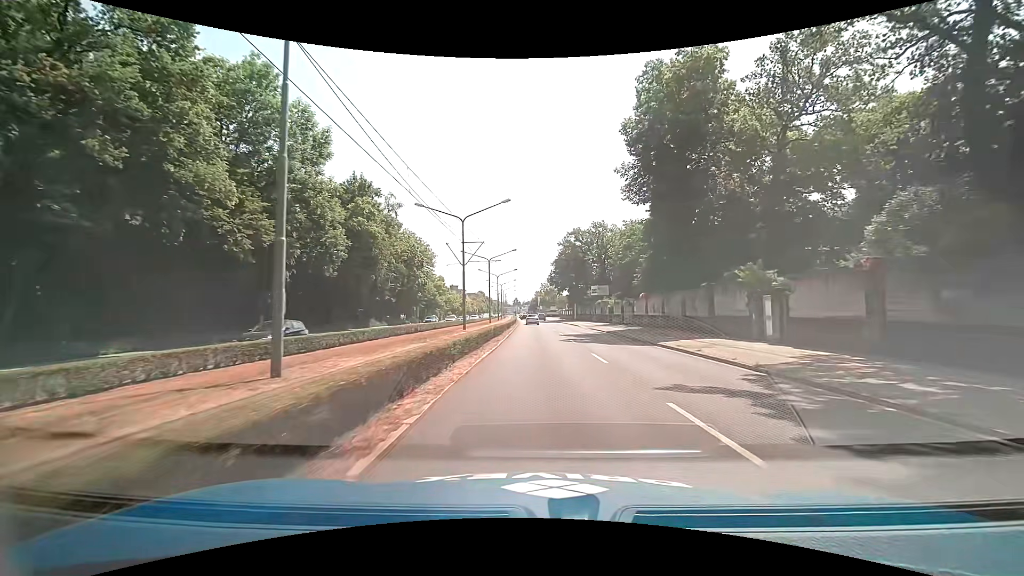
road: primary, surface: asphalt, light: Day
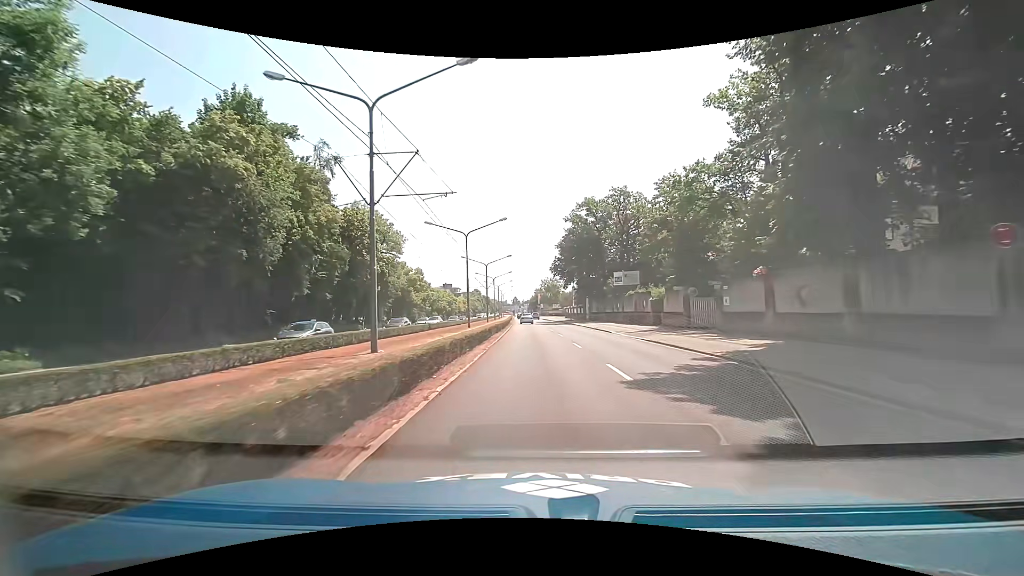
(+0.2, +23.6) m; 0°
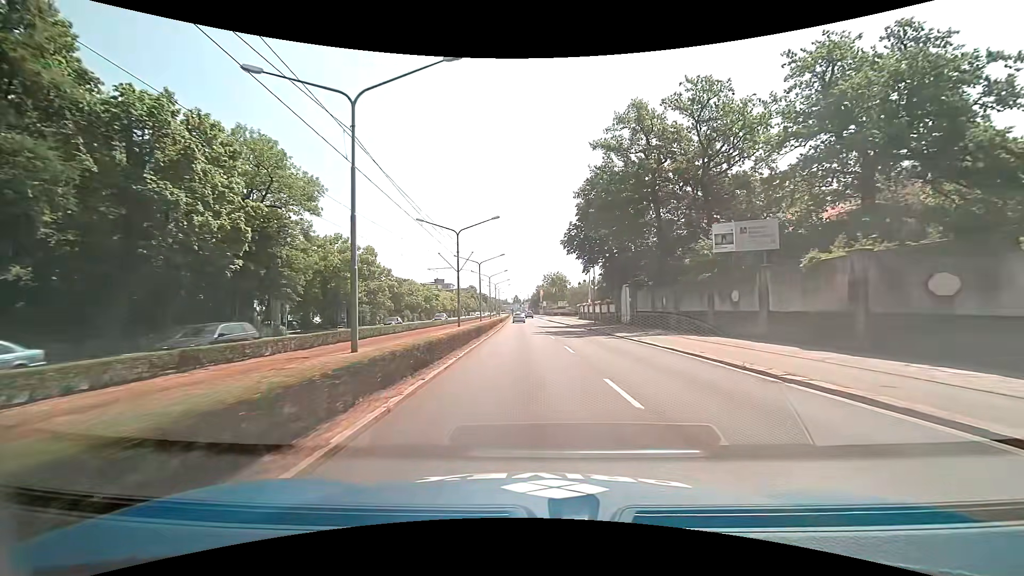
(+0.1, +31.5) m; 0°
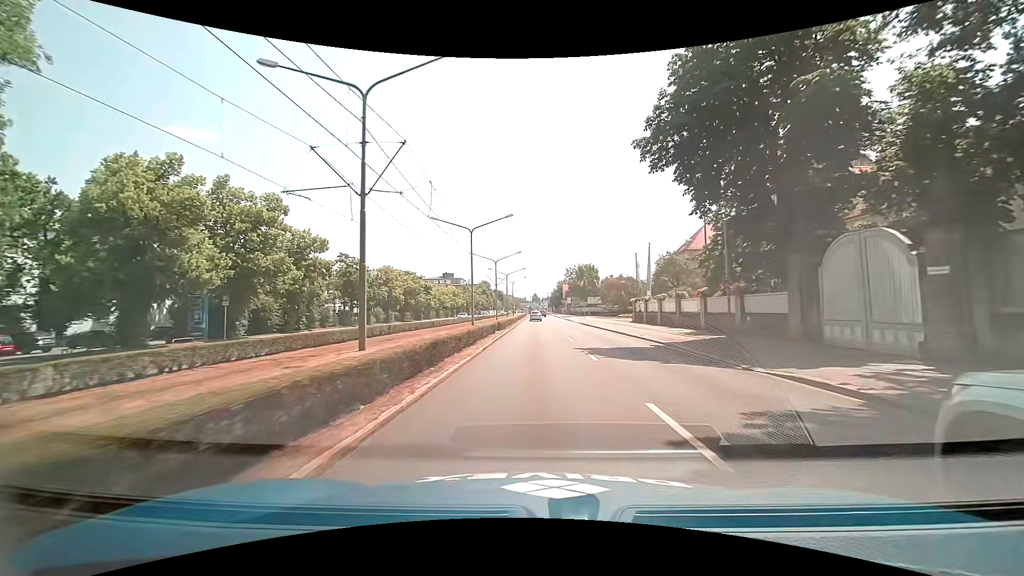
(-0.8, +31.4) m; -2°
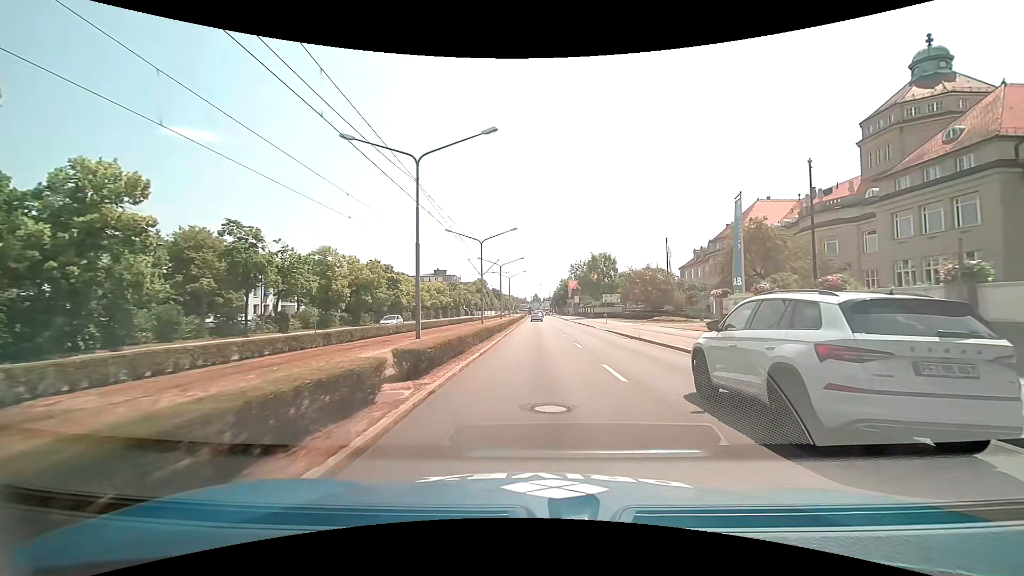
(0.0, +23.0) m; 0°
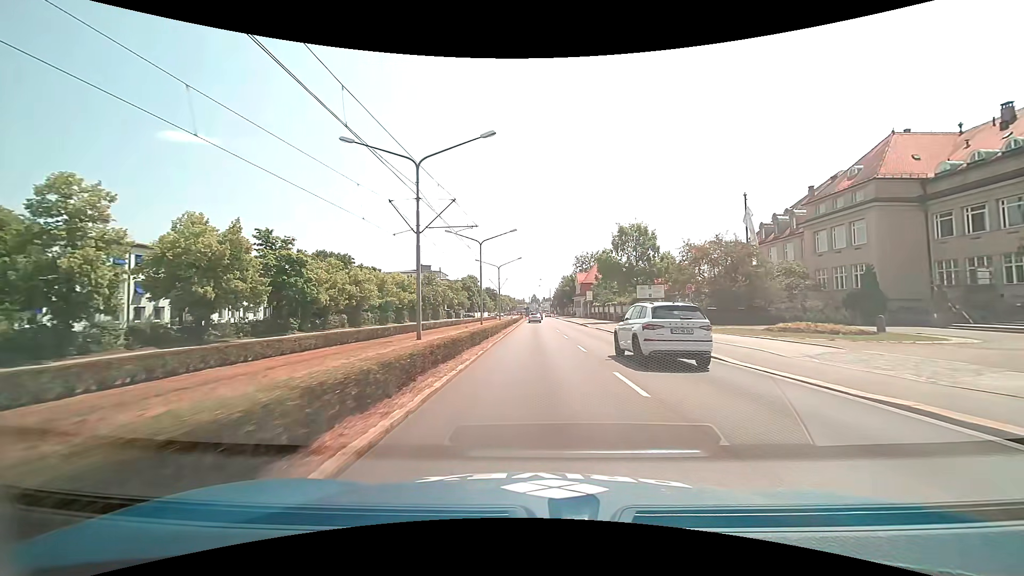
(+0.2, +30.4) m; 0°
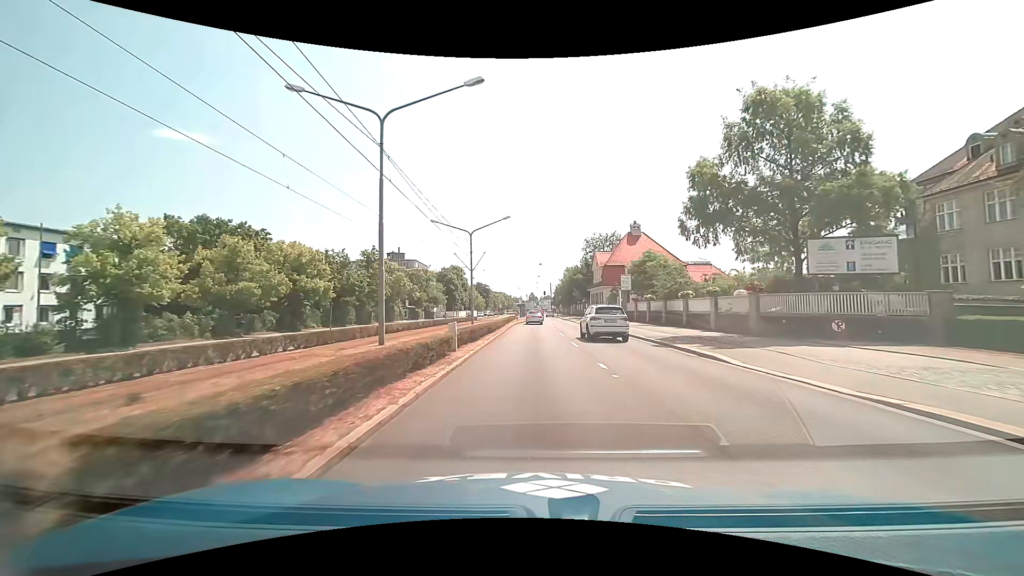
(+0.1, +36.2) m; 0°
